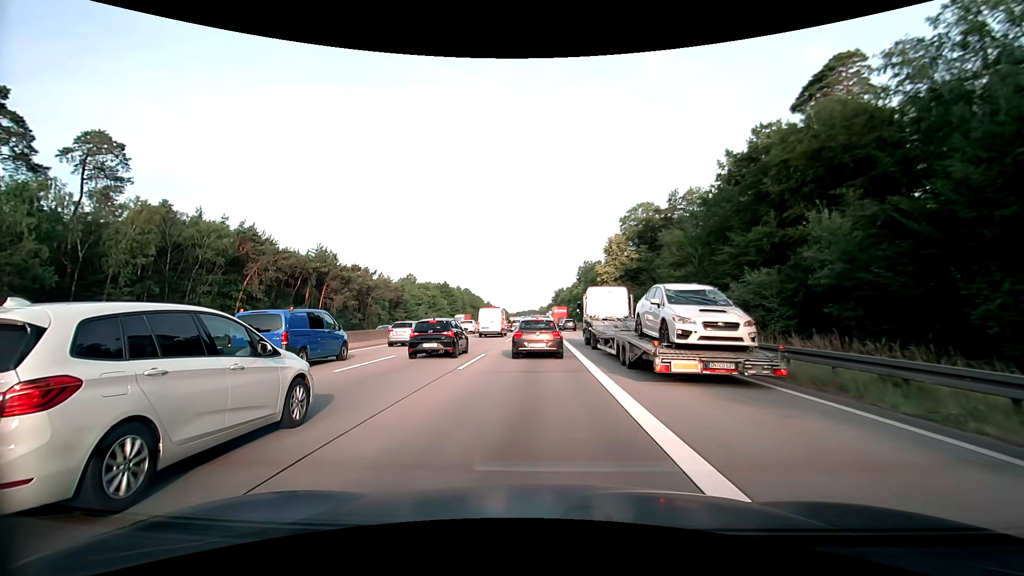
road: motorway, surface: asphalt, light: Day
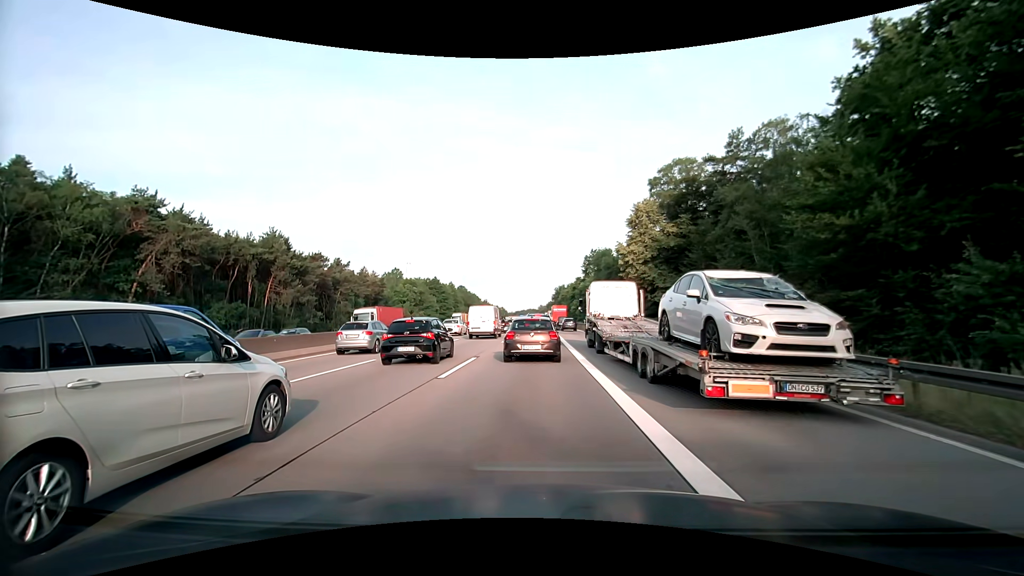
(-0.1, +20.2) m; -1°
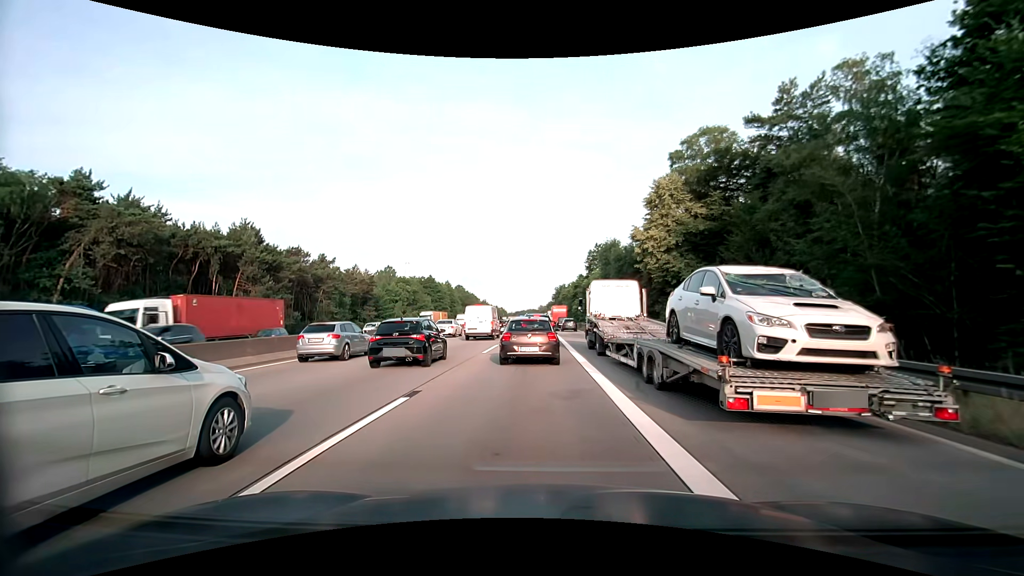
(+0.1, +8.9) m; +1°
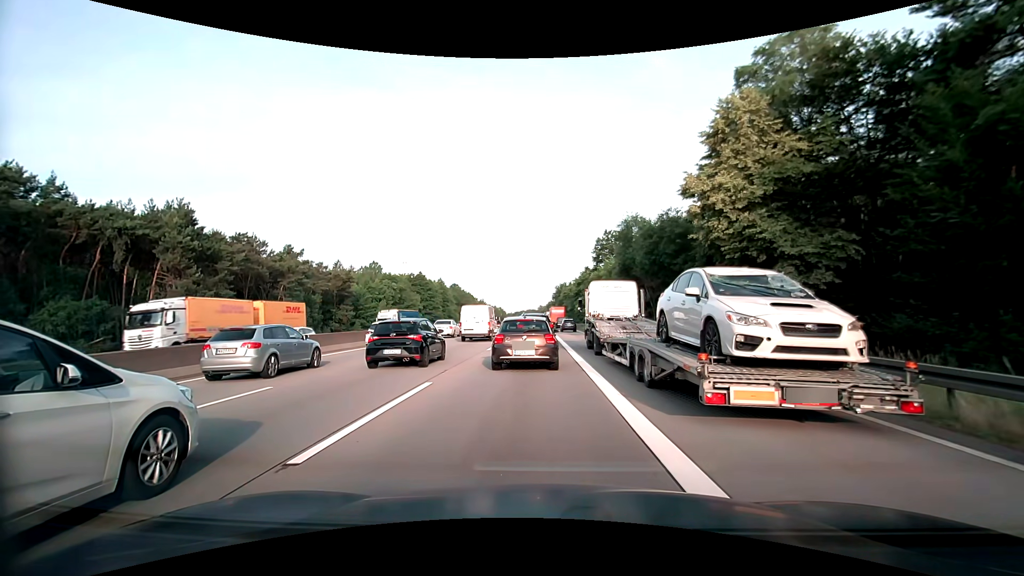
(-0.1, +15.7) m; +1°
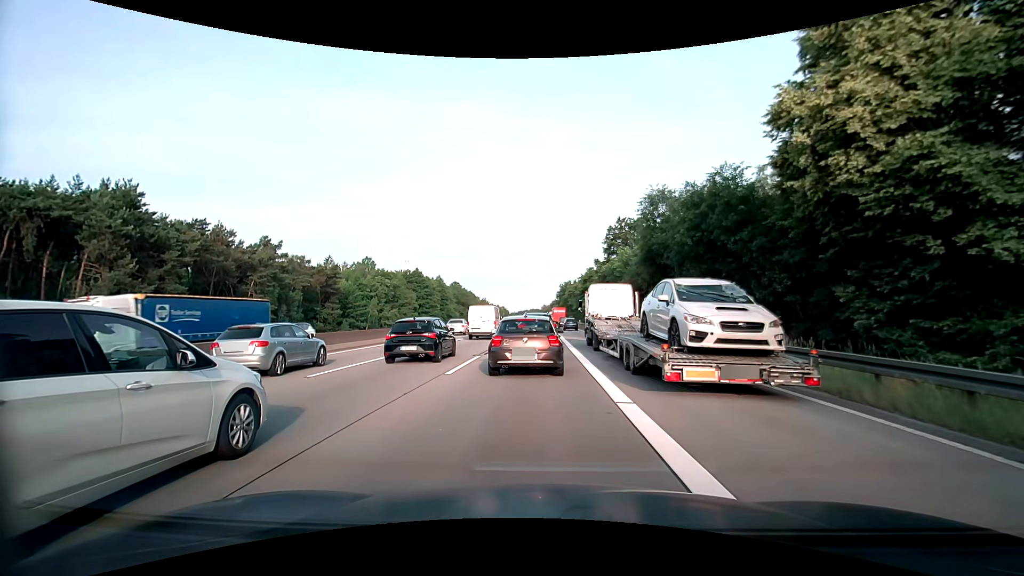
(-0.2, +10.2) m; -2°
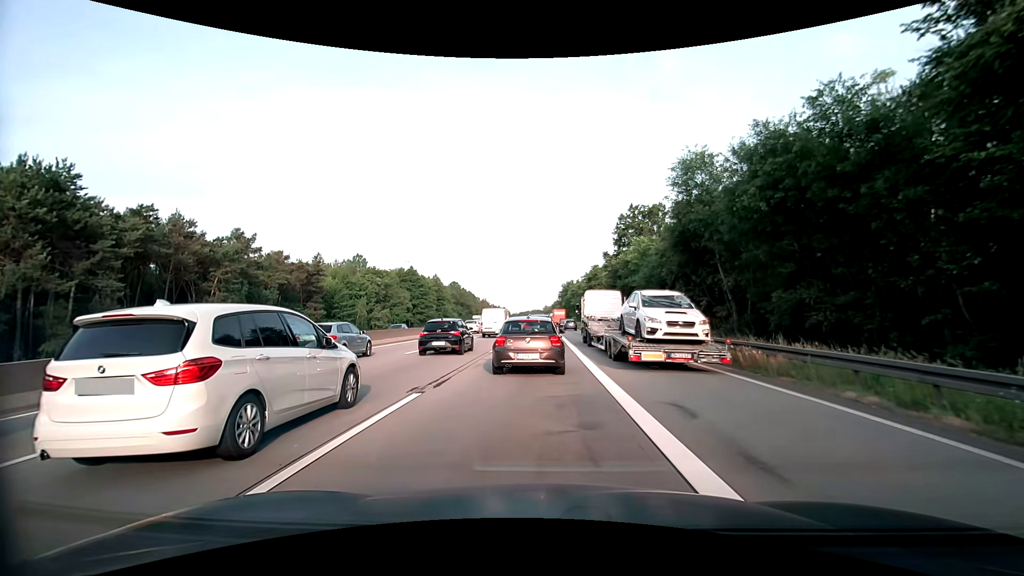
(+0.2, +9.2) m; +1°
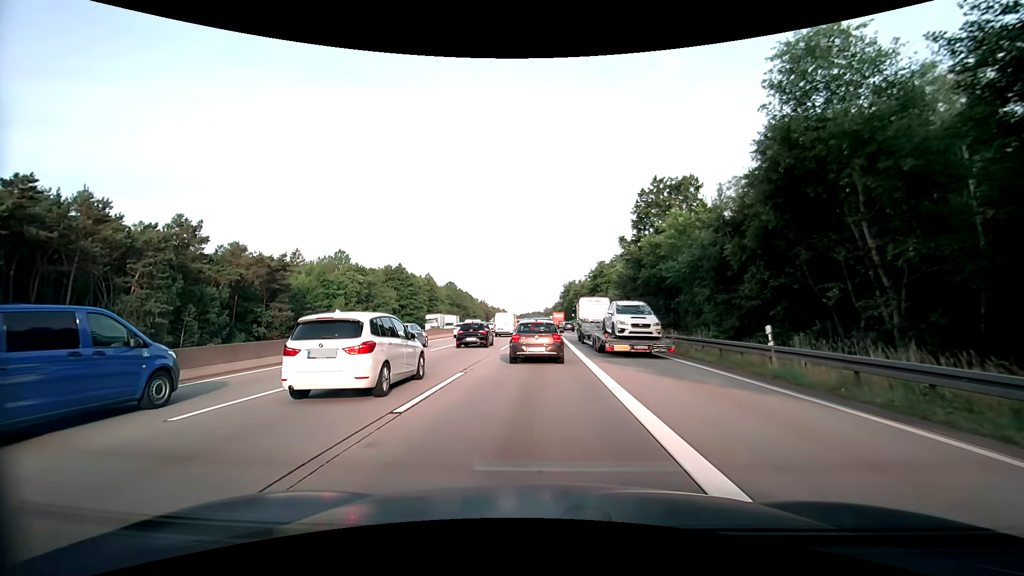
(0.0, +14.0) m; 0°
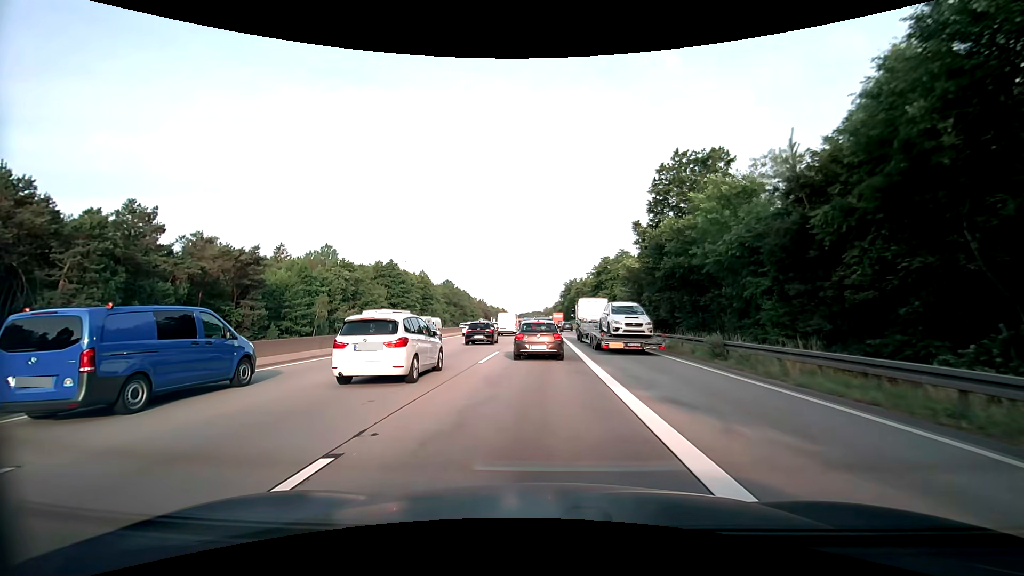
(+0.1, +8.7) m; +1°
(0, +10) (0, +20) (0, +30) (0, +40) (0, +50) (0, +60) (0, +70) (0, +80) (0, +90) (0, +100) m
